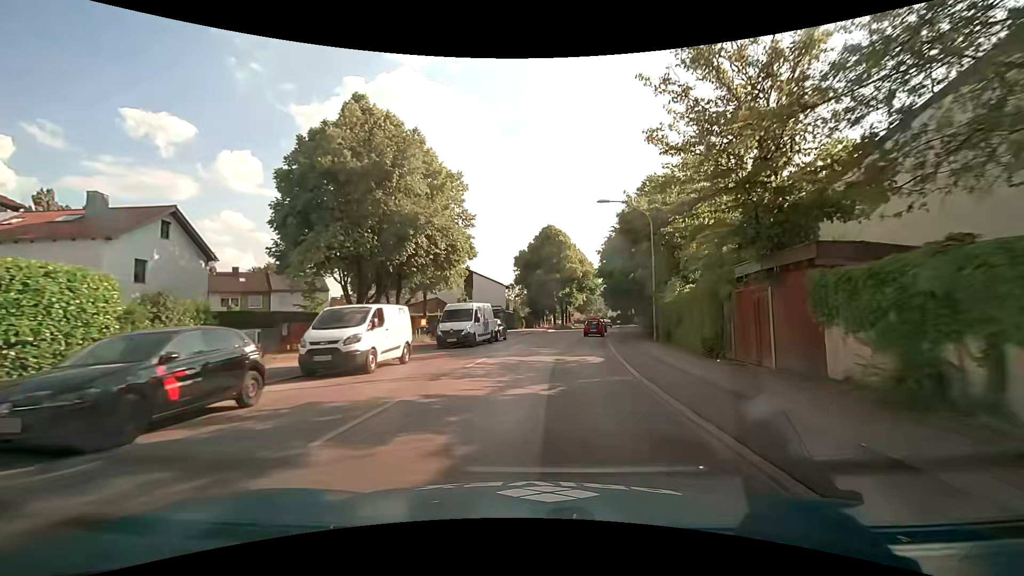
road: secondary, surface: asphalt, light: Day
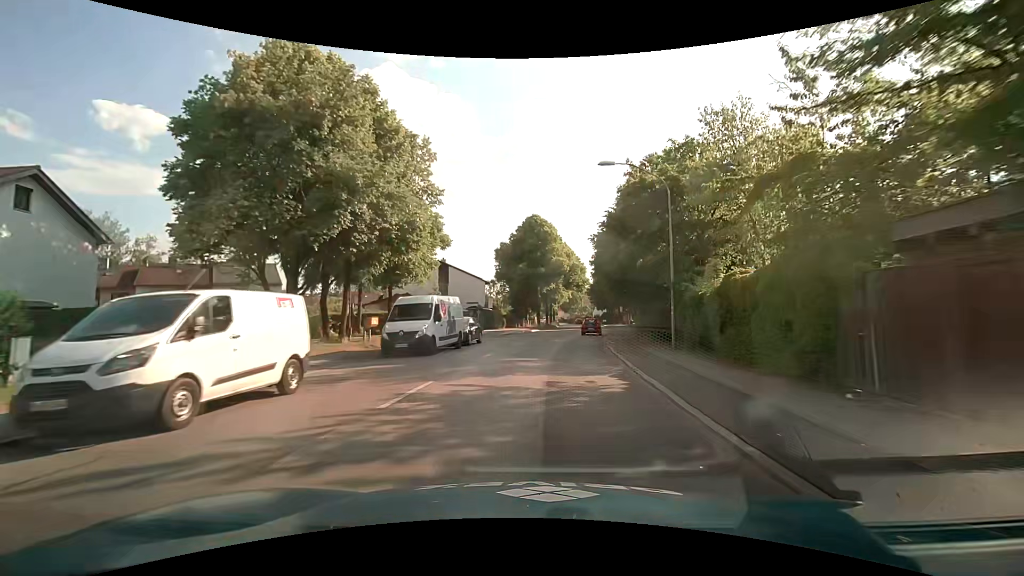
(+0.1, +6.9) m; +2°
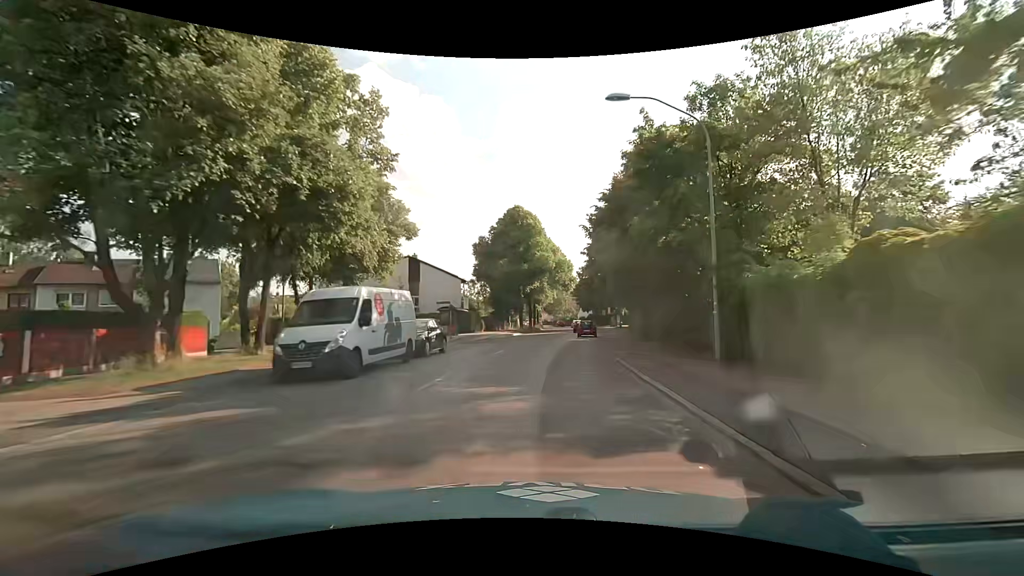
(+0.1, +6.9) m; +2°
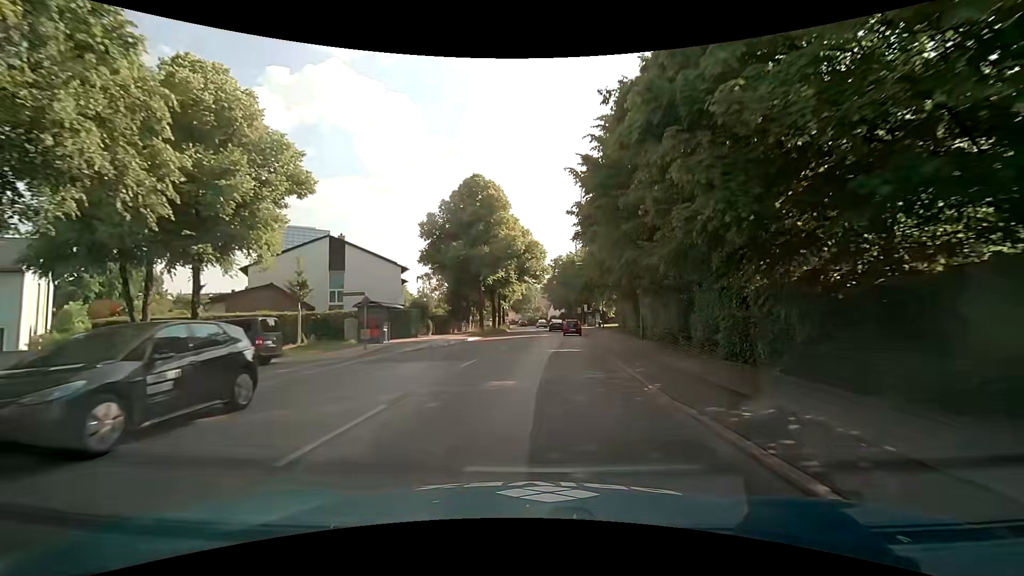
(+0.4, +13.6) m; +3°
